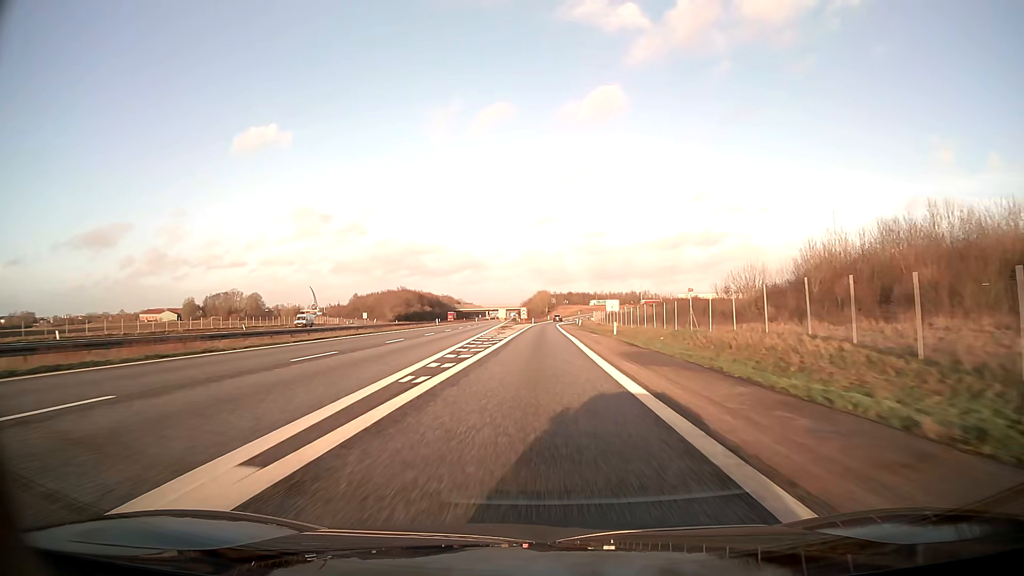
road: motorway_link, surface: asphalt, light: Day
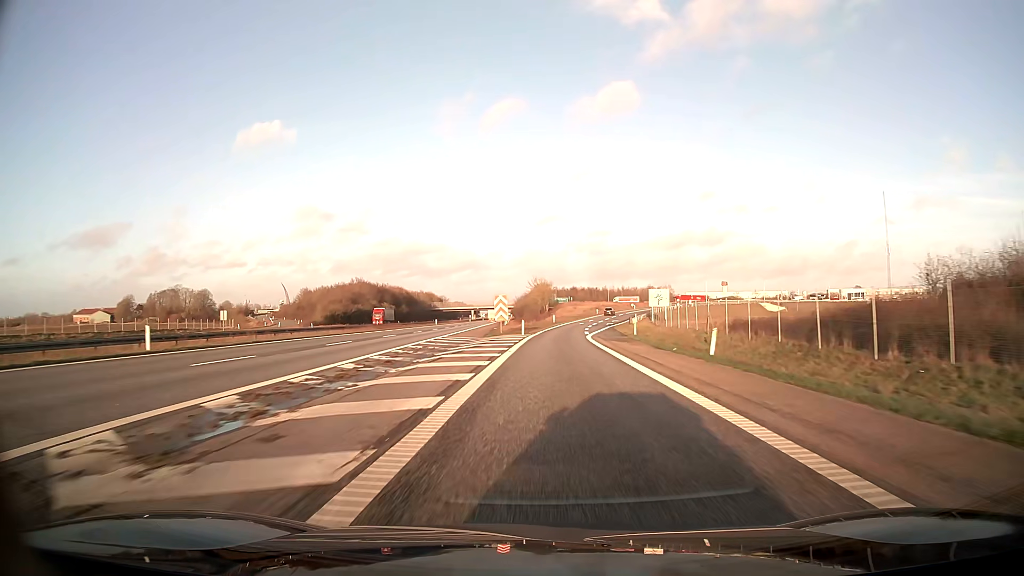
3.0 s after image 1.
(-0.1, +75.6) m; 0°
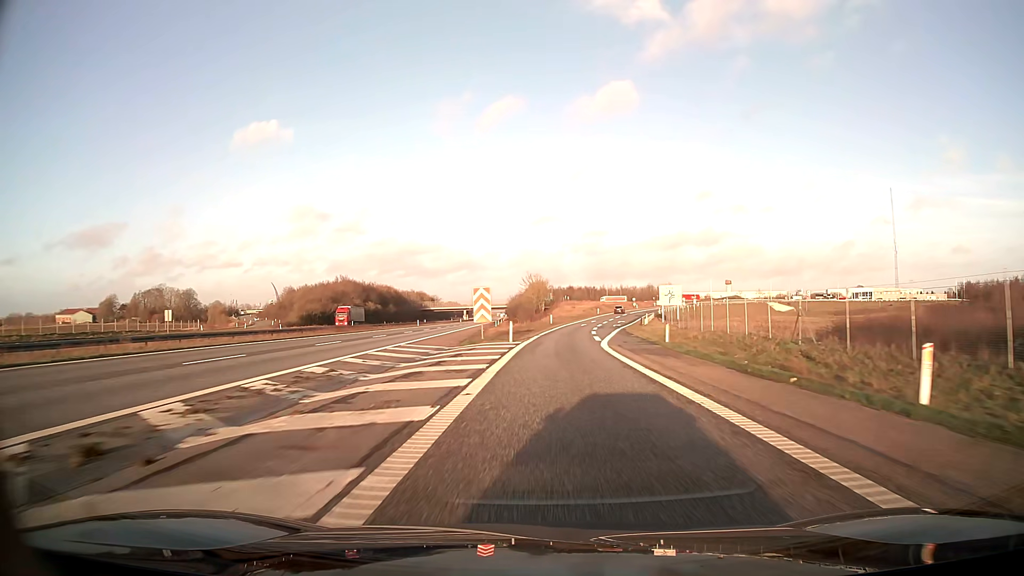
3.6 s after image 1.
(+0.1, +13.9) m; 0°
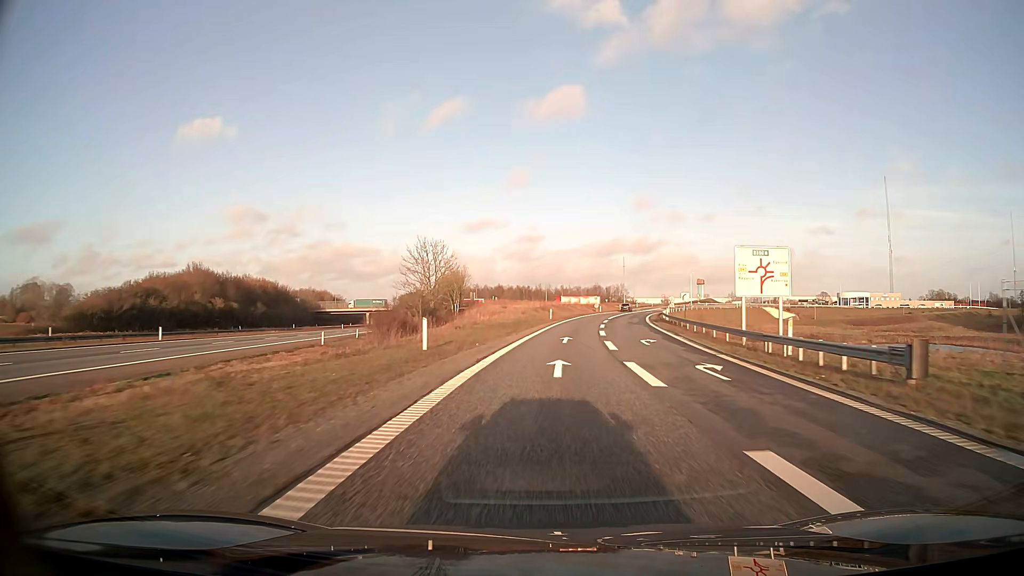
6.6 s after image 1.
(+2.9, +63.2) m; +6°
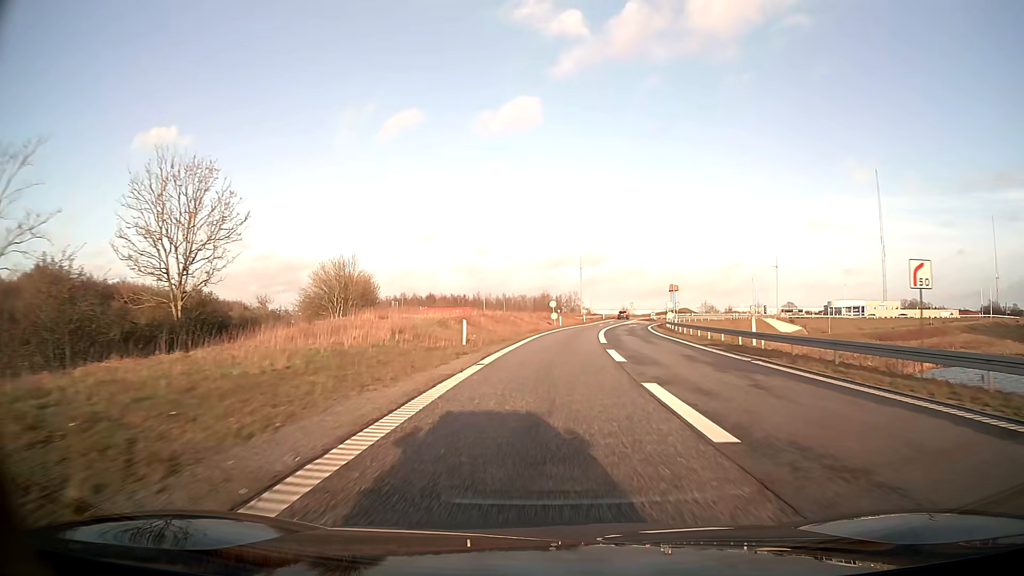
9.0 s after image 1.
(+2.1, +42.6) m; +5°
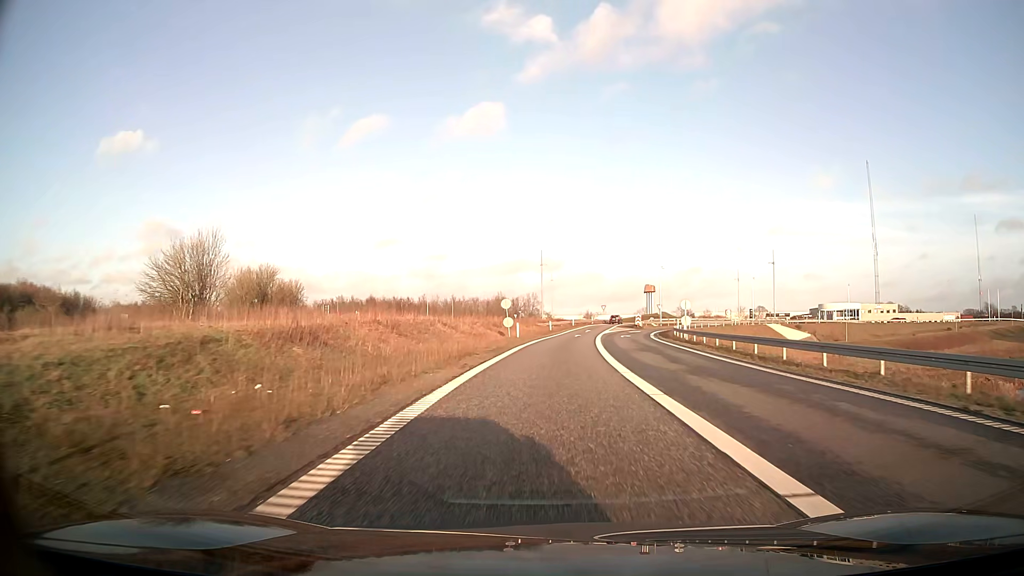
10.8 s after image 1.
(+0.7, +27.8) m; +4°
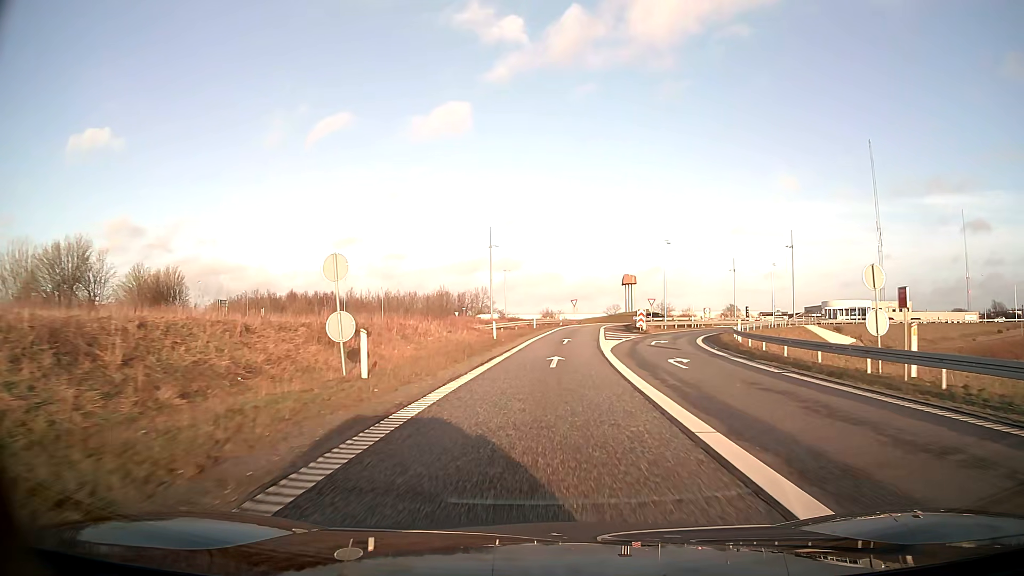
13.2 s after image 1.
(+1.3, +35.7) m; +4°
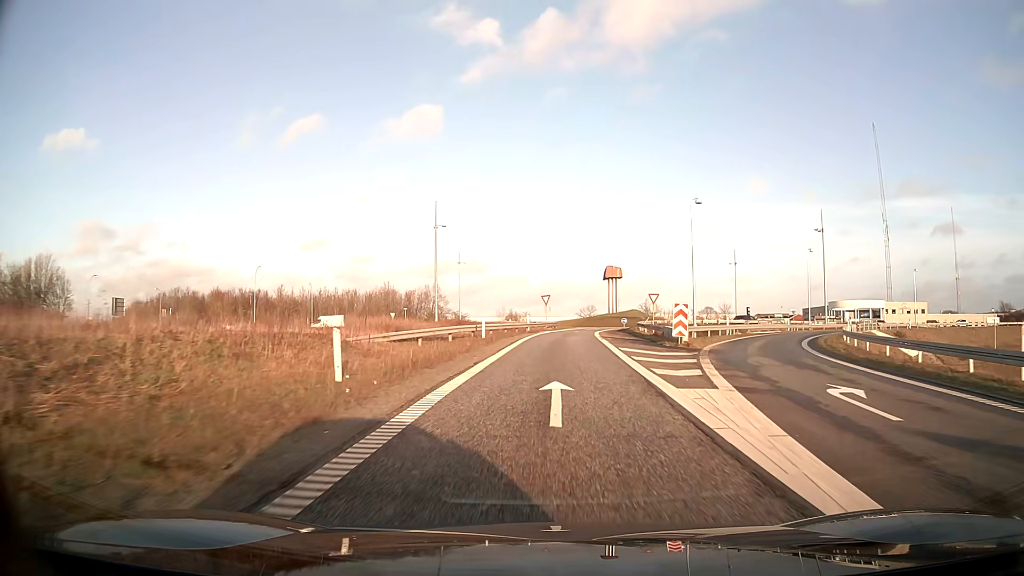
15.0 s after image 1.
(+0.6, +26.6) m; +3°
(0, +10) (0, +20) (+1, +30) (+1, +40) (+2, +50) (+3, +60) (+6, +69) (+13, +76) (+22, +80) (+31, +86) m
